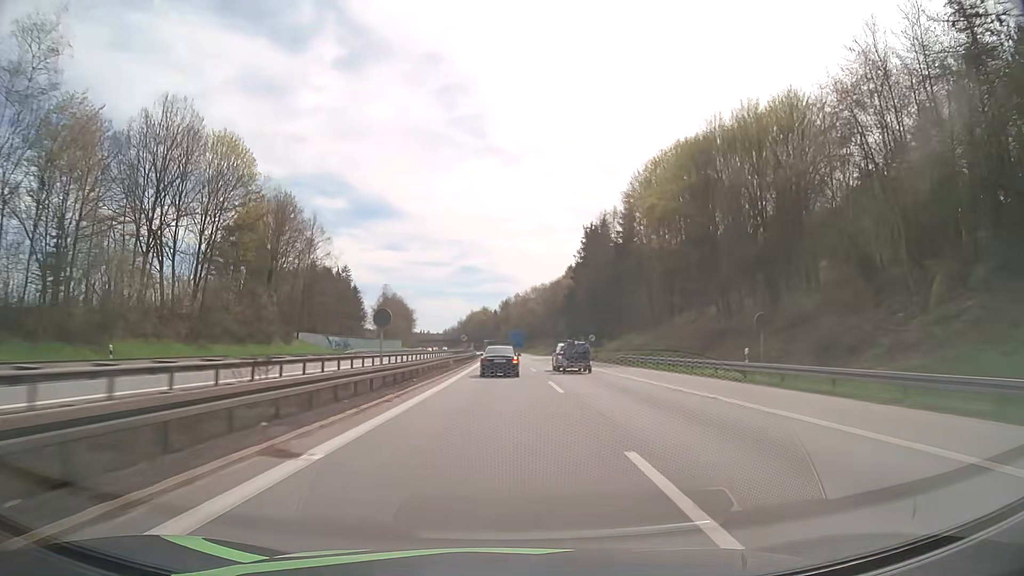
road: motorway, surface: asphalt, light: Day
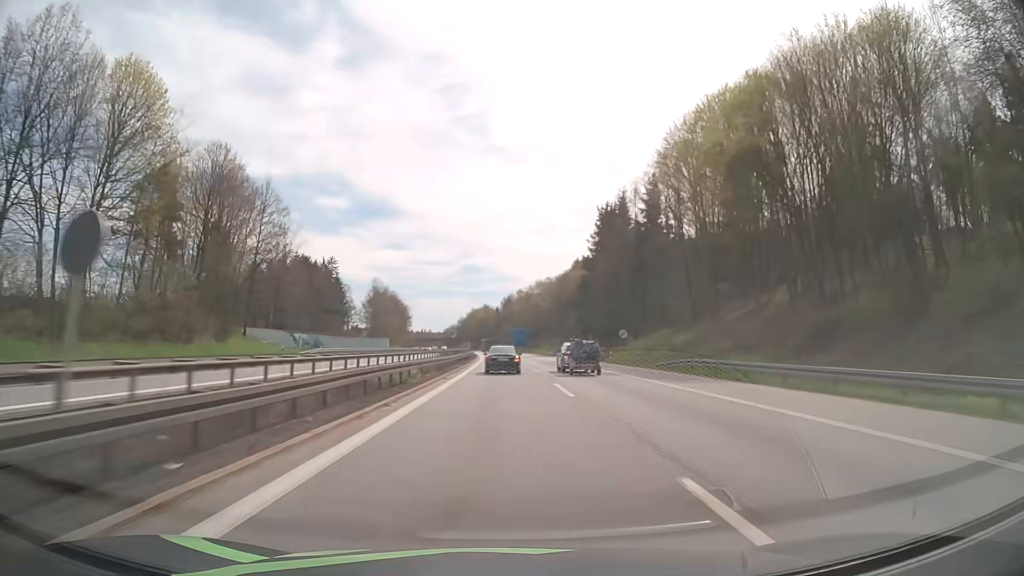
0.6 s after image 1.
(0.0, +19.8) m; 0°
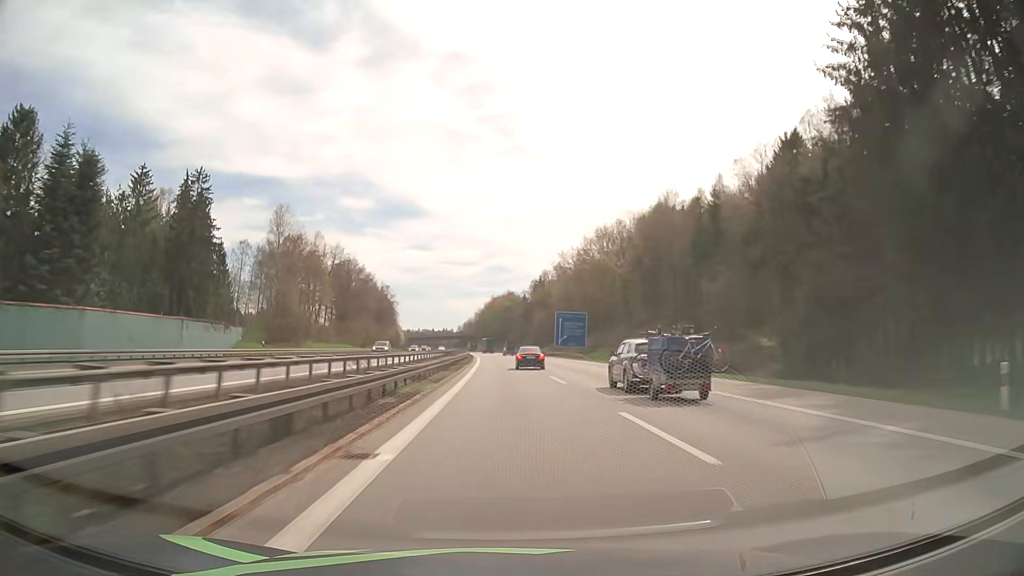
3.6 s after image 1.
(-2.4, +100.7) m; -2°
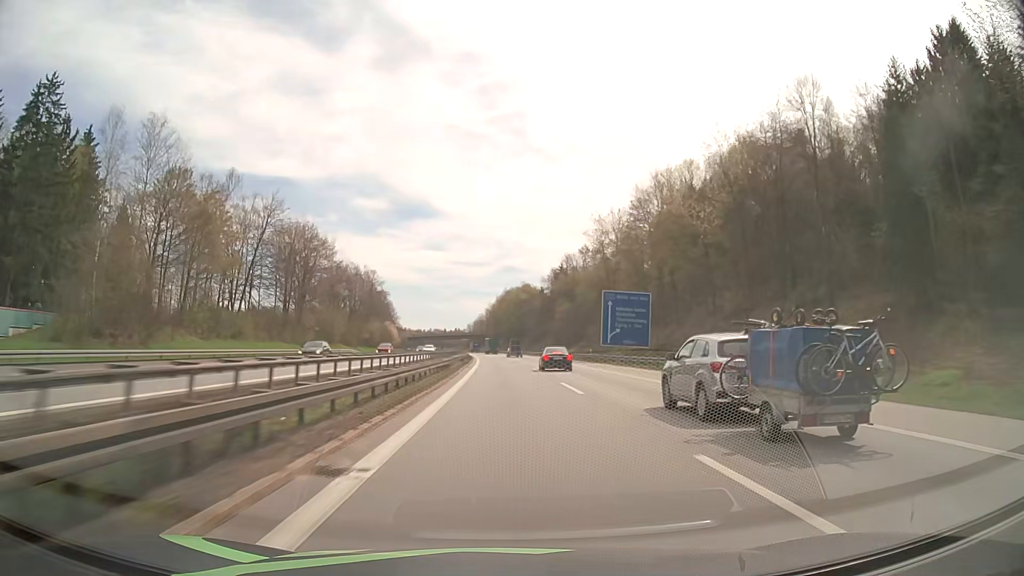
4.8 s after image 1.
(-0.4, +41.4) m; -1°
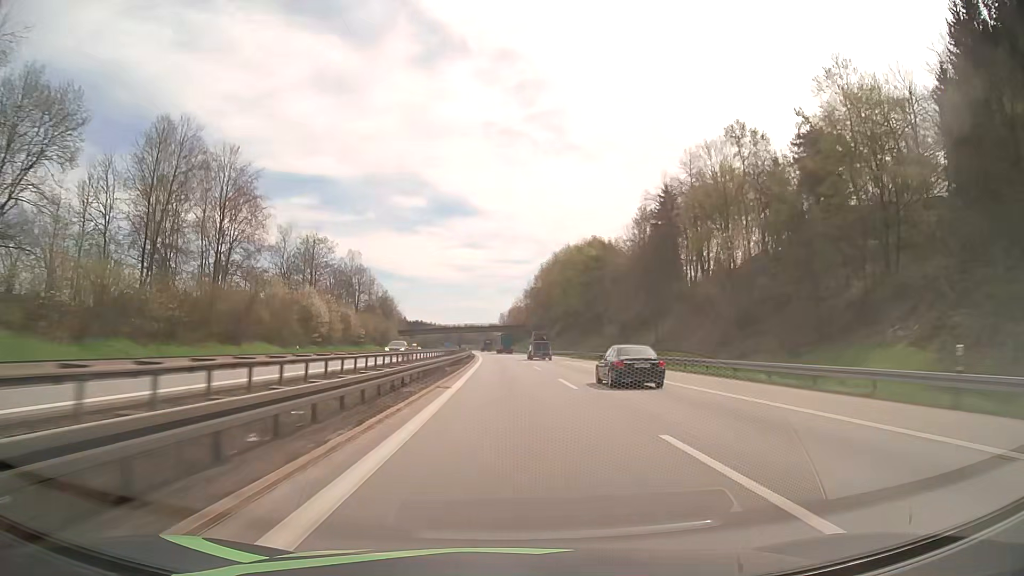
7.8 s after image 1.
(-2.8, +105.6) m; -3°
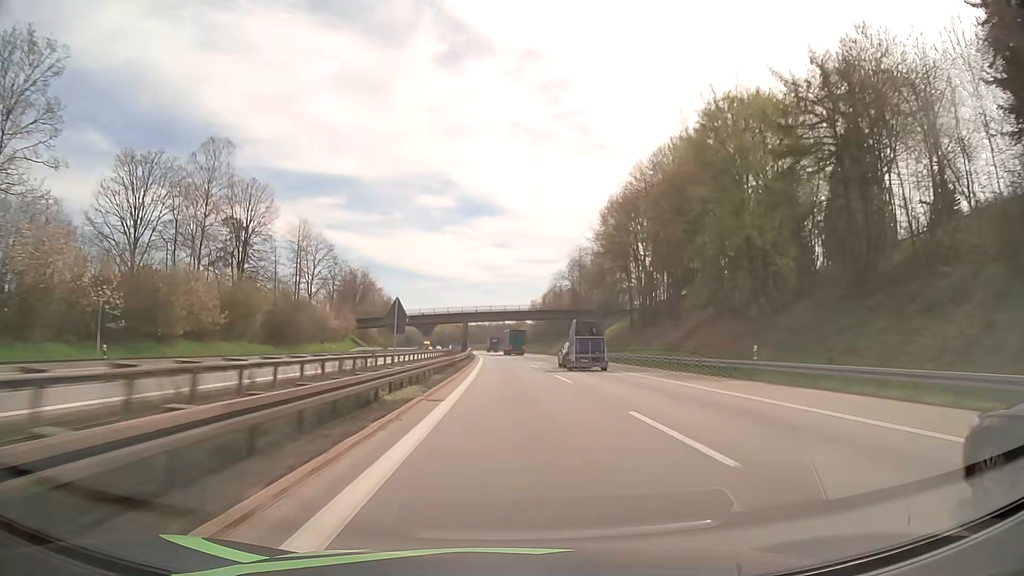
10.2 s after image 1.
(-1.8, +85.7) m; -2°
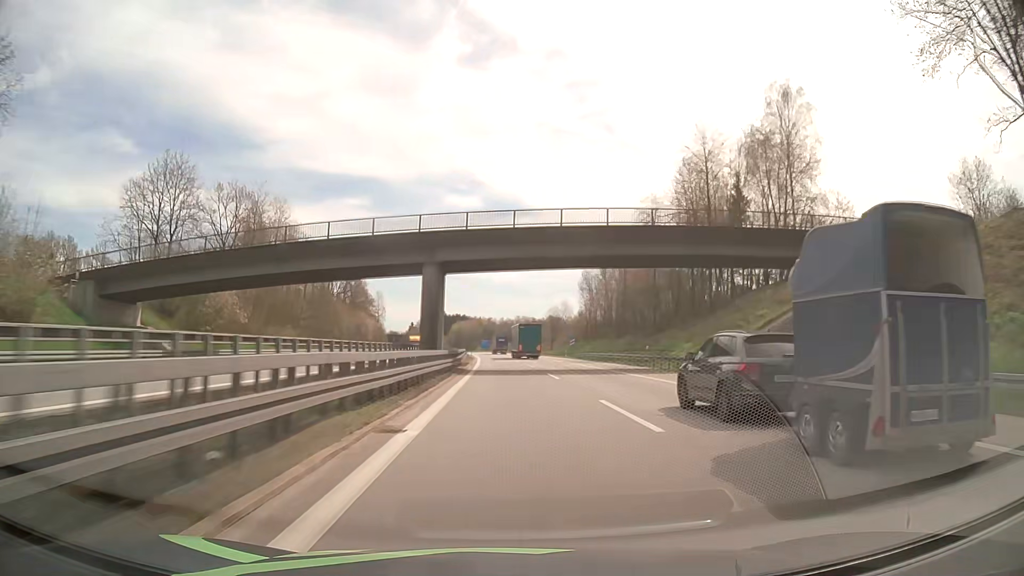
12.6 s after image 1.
(-1.4, +86.4) m; -2°
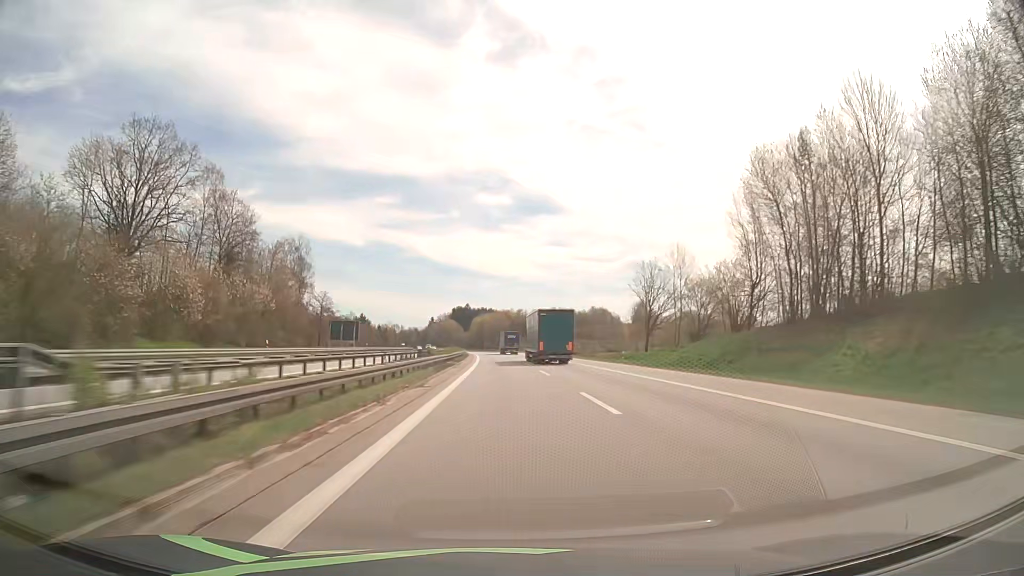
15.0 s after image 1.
(-2.0, +86.8) m; -3°
(0, +10) (0, +20) (0, +30) (0, +40) (-1, +50) (-1, +60) (-1, +70) (-2, +80) (-2, +90) (-3, +100) m
